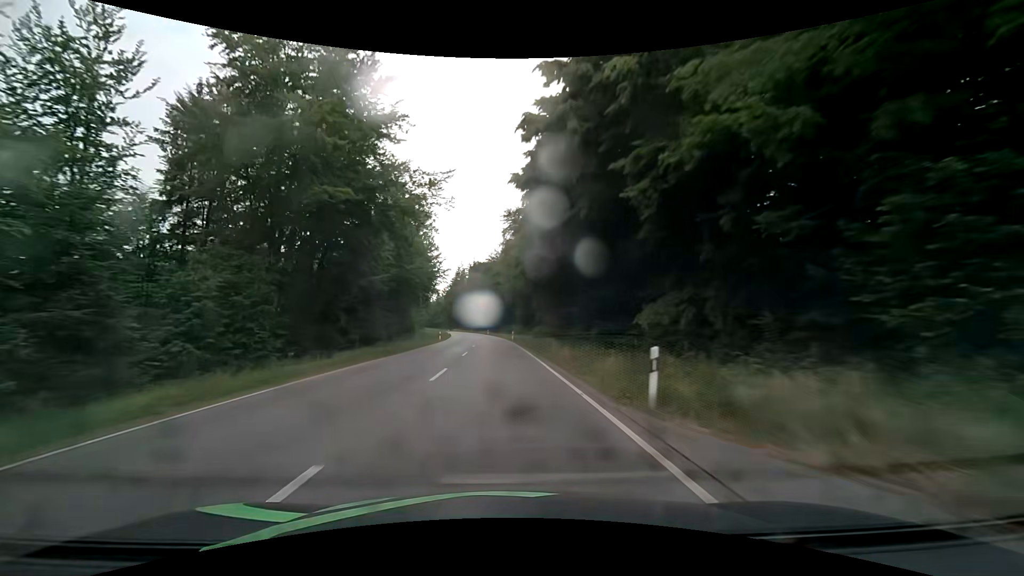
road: secondary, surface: asphalt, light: Day
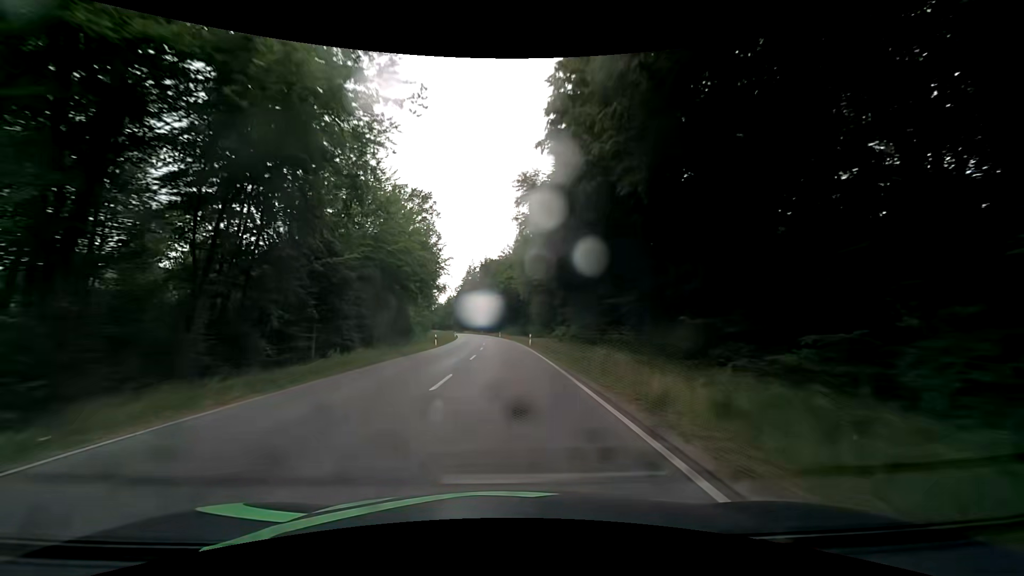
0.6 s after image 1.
(-0.3, +13.9) m; -2°
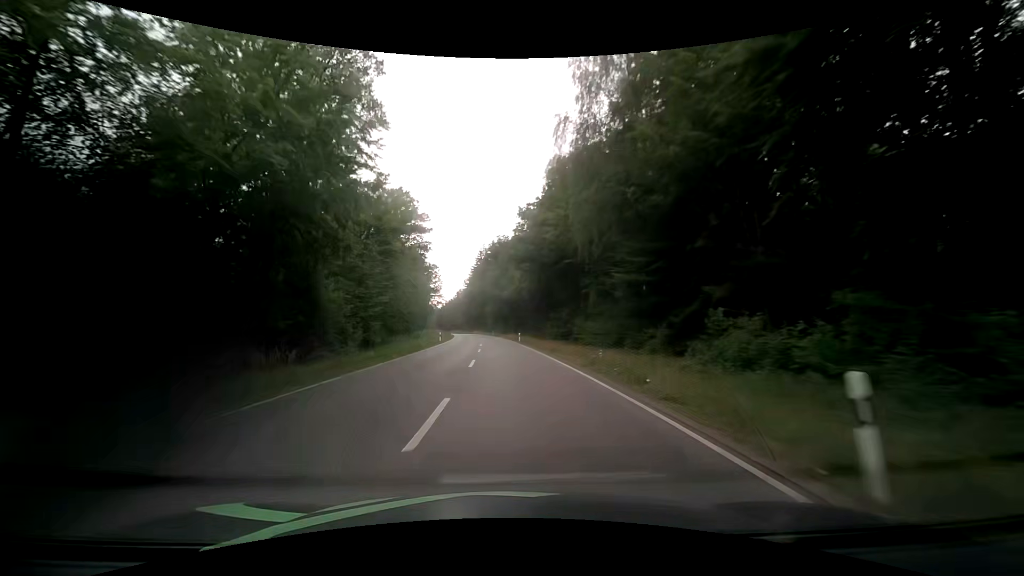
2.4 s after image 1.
(-0.8, +41.8) m; -2°
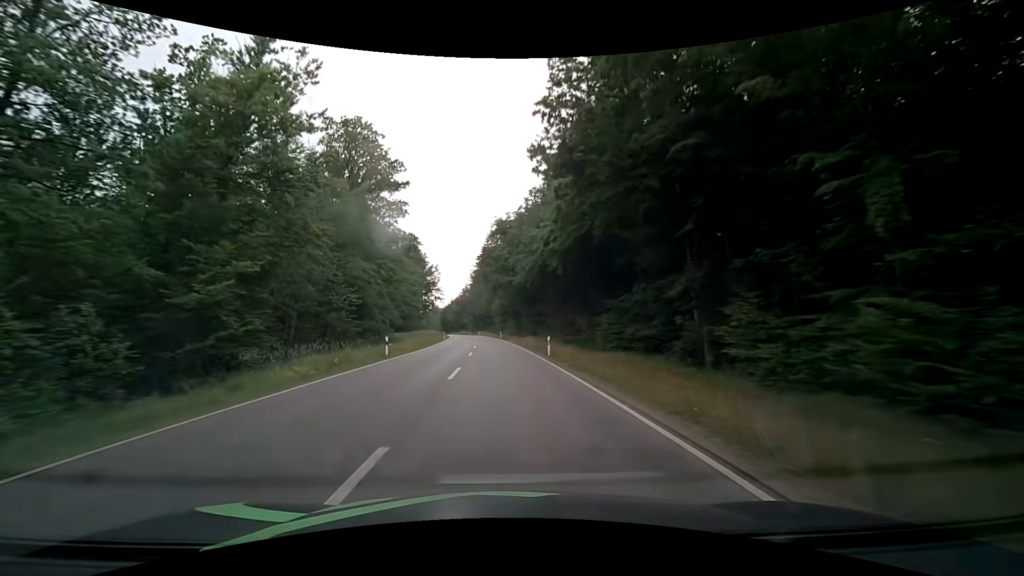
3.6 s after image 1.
(-0.2, +27.9) m; -1°
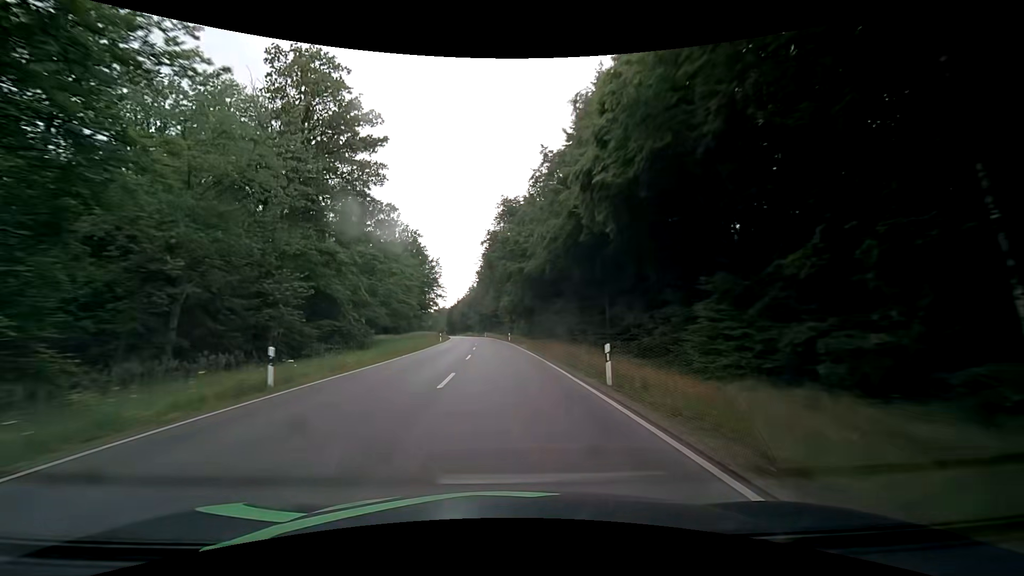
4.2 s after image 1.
(-0.2, +13.9) m; -1°
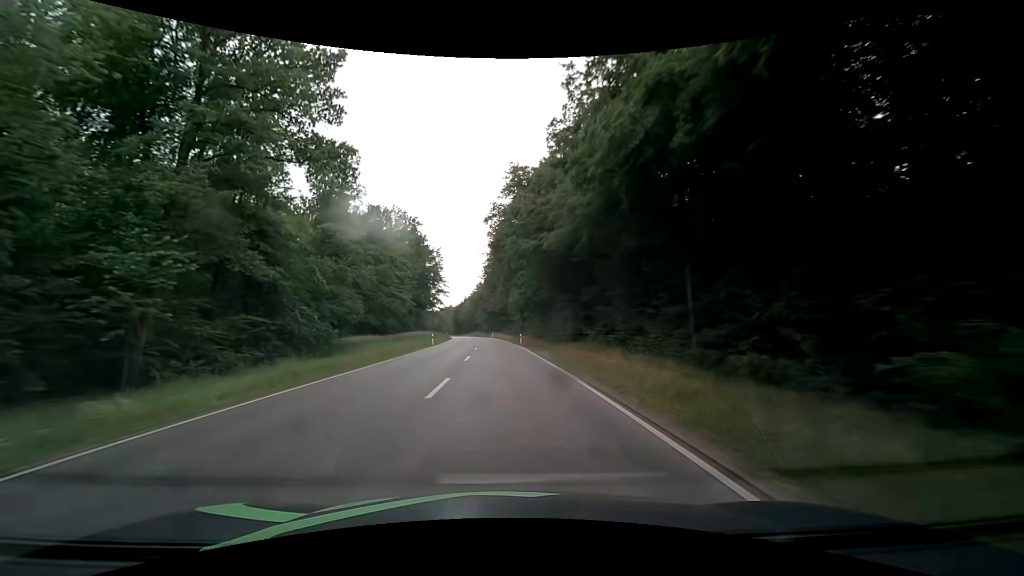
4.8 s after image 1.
(-0.1, +13.9) m; -1°
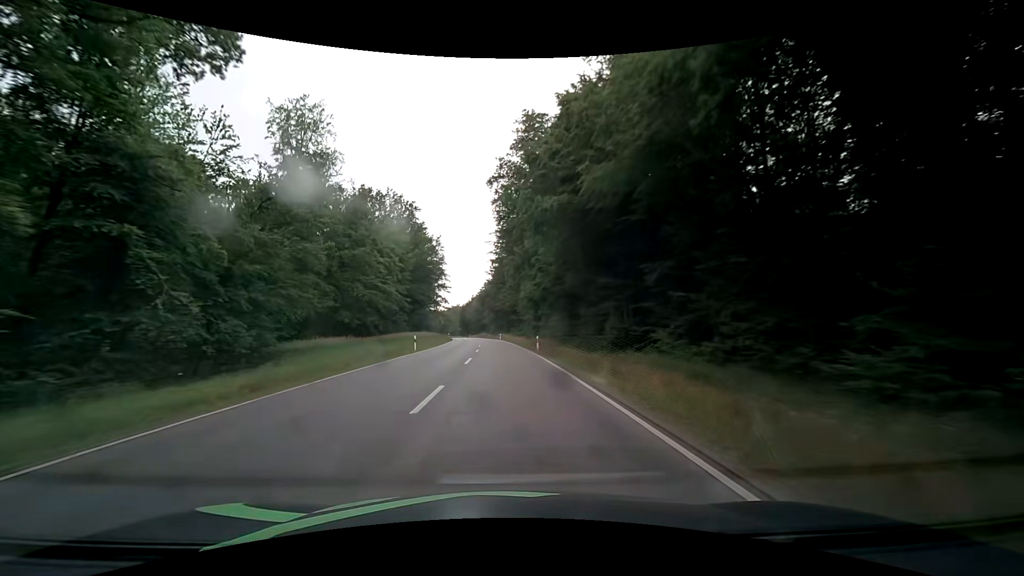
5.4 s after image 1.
(-0.2, +13.9) m; -1°
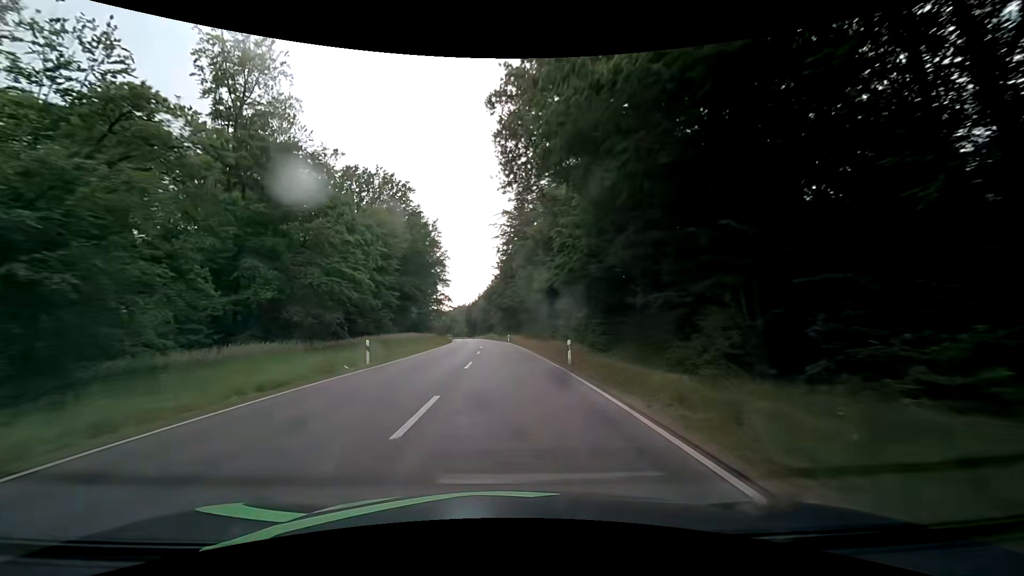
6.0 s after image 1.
(-0.1, +13.9) m; -1°
(0, +10) (0, +20) (0, +30) (-1, +40) (-1, +50) (-2, +60) (-2, +70) (-3, +80) (-4, +90) (-5, +100) m
